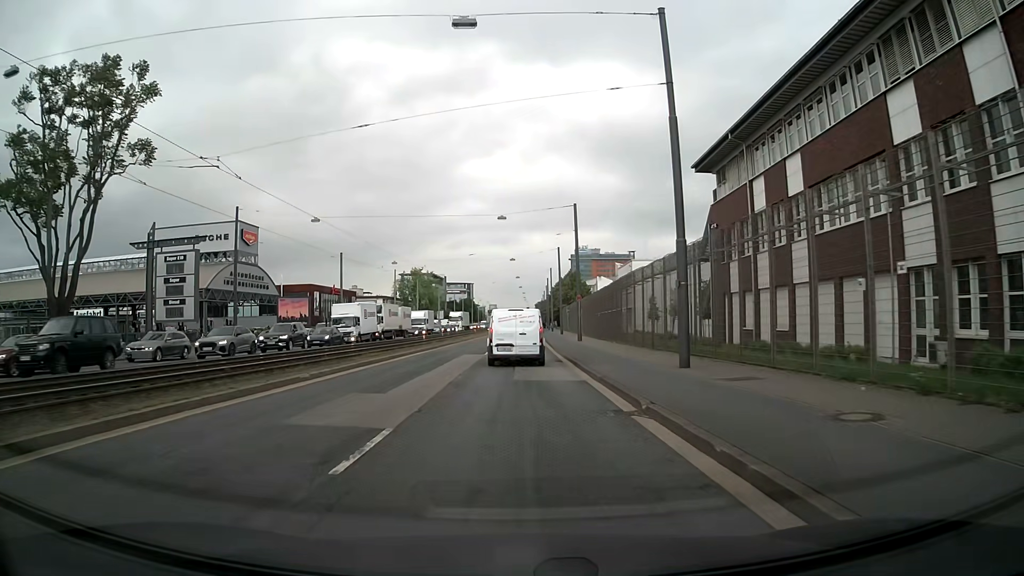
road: primary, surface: asphalt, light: Day
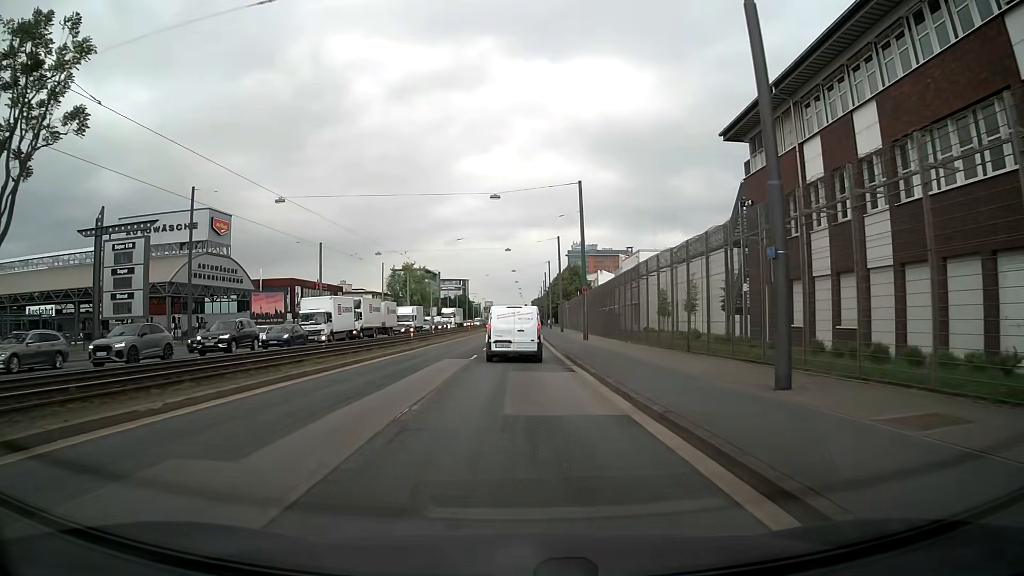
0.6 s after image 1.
(0.0, +7.3) m; 0°
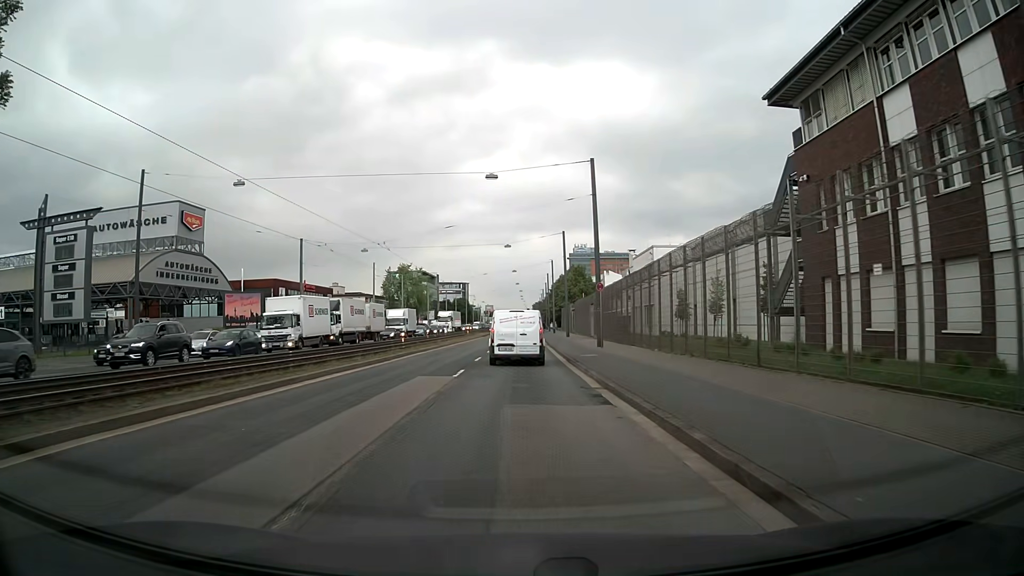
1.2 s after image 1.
(+0.1, +7.2) m; 0°
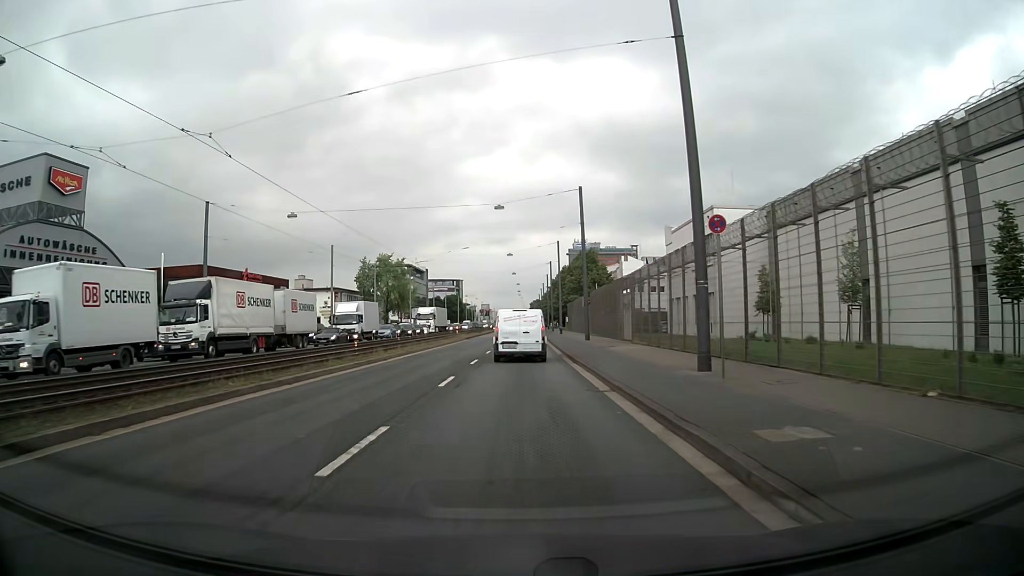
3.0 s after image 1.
(+0.2, +21.4) m; 0°
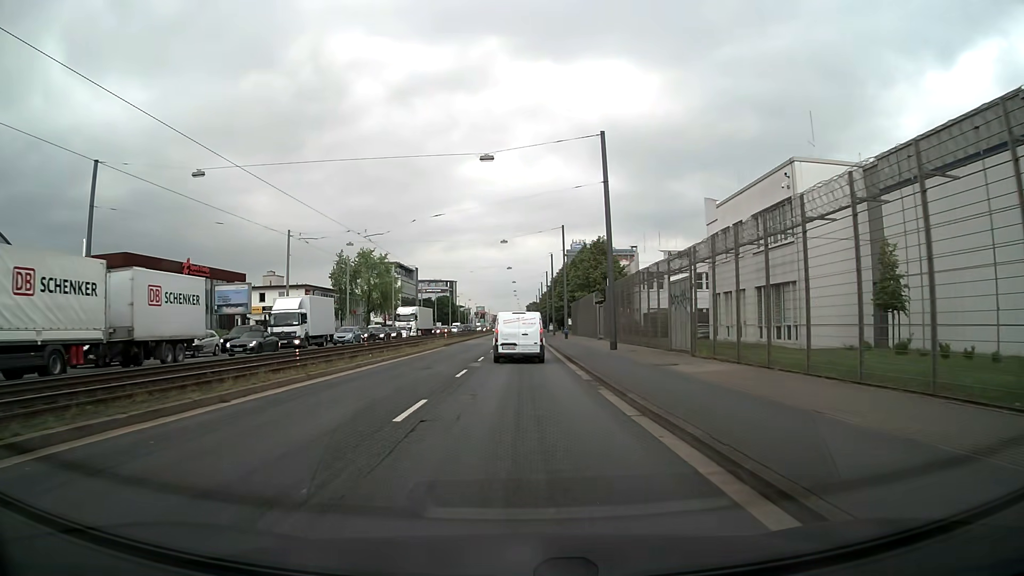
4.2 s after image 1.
(+0.1, +14.4) m; 0°
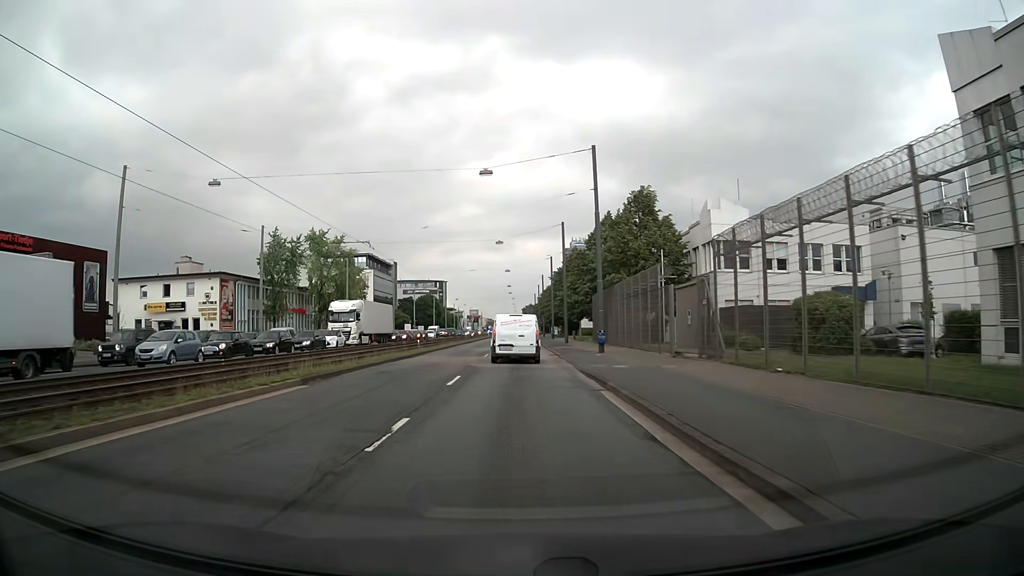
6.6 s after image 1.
(+0.3, +29.4) m; +1°
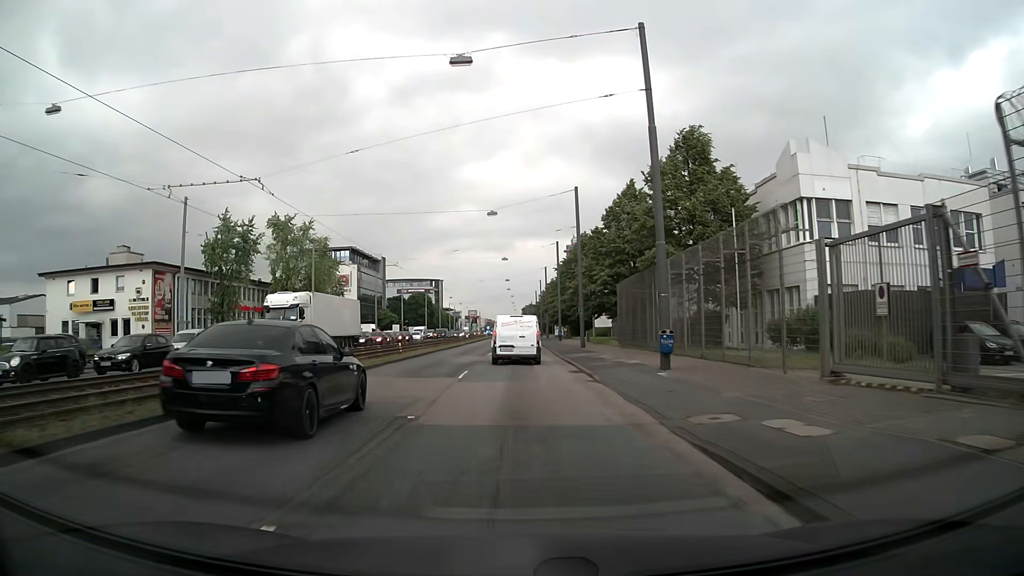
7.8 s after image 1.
(+0.1, +14.9) m; +1°
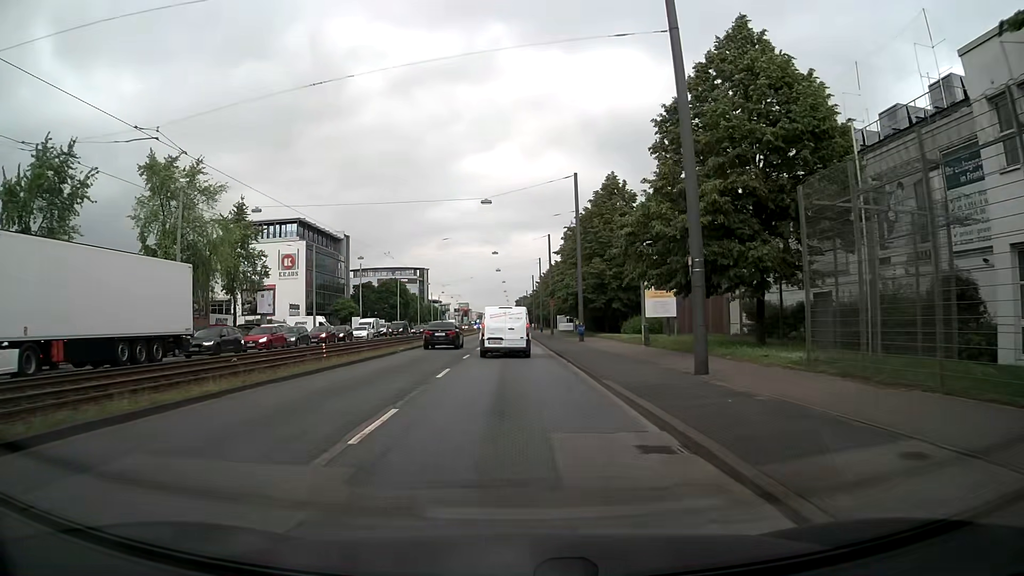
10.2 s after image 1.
(0.0, +29.9) m; 0°
(0, +10) (0, +20) (0, +30) (0, +40) (-1, +50) (-1, +60) (-1, +70) (-1, +80) (-1, +90) (-1, +100) m
